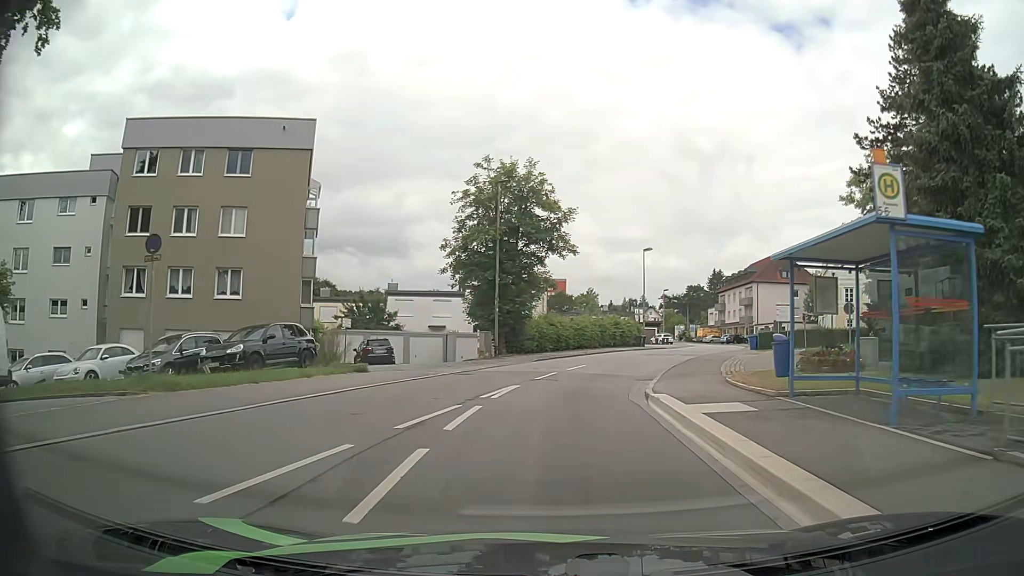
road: residential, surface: asphalt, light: Day
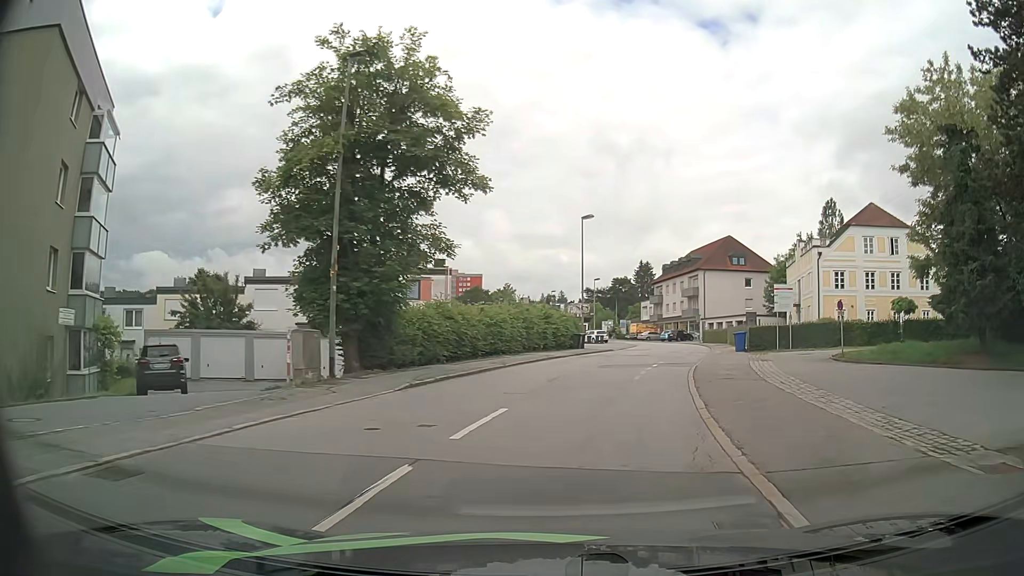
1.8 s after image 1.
(+0.5, +15.1) m; +6°
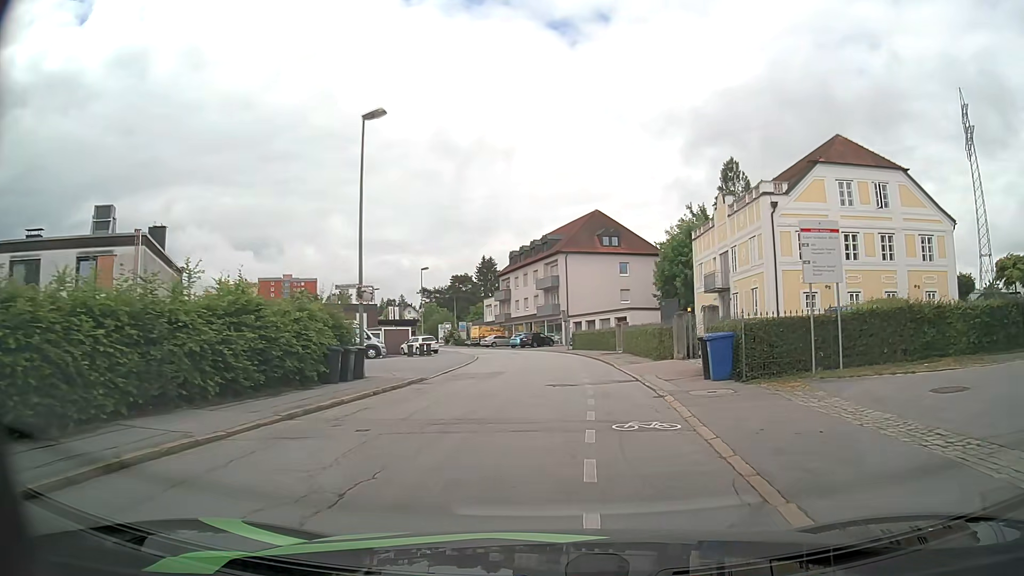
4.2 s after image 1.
(+2.7, +21.4) m; +13°
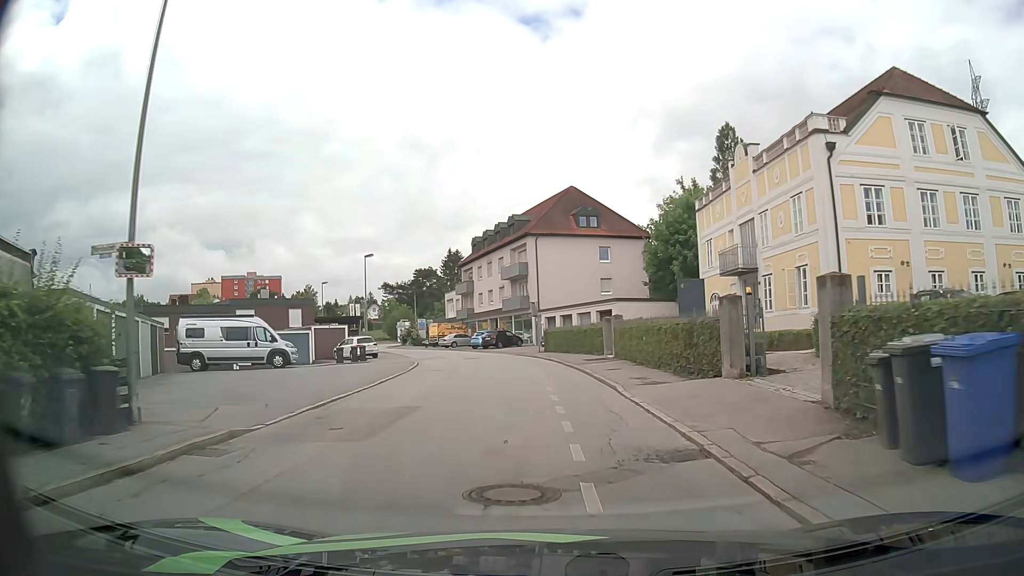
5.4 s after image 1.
(+0.4, +10.7) m; +3°
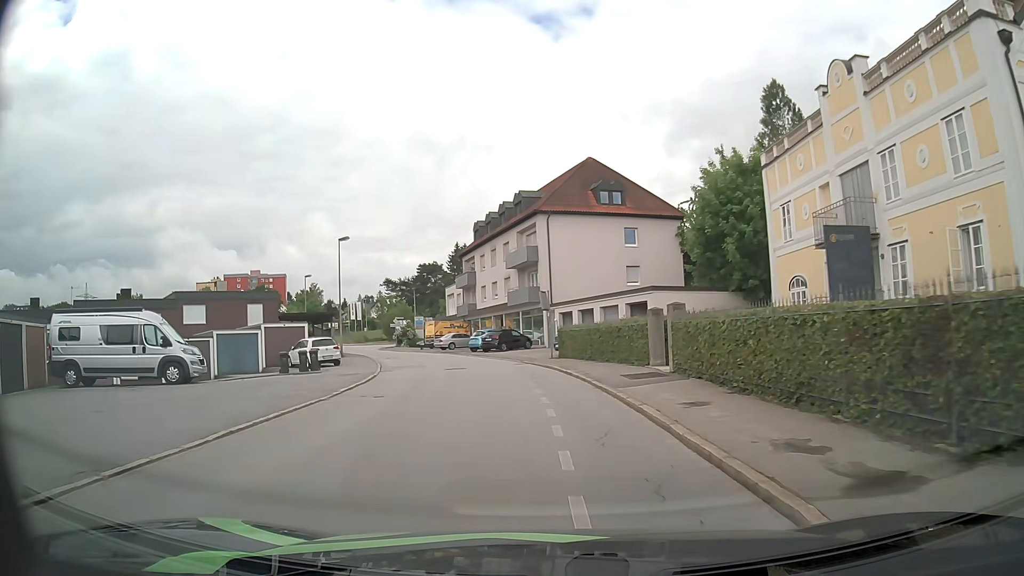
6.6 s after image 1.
(-0.1, +10.6) m; -2°
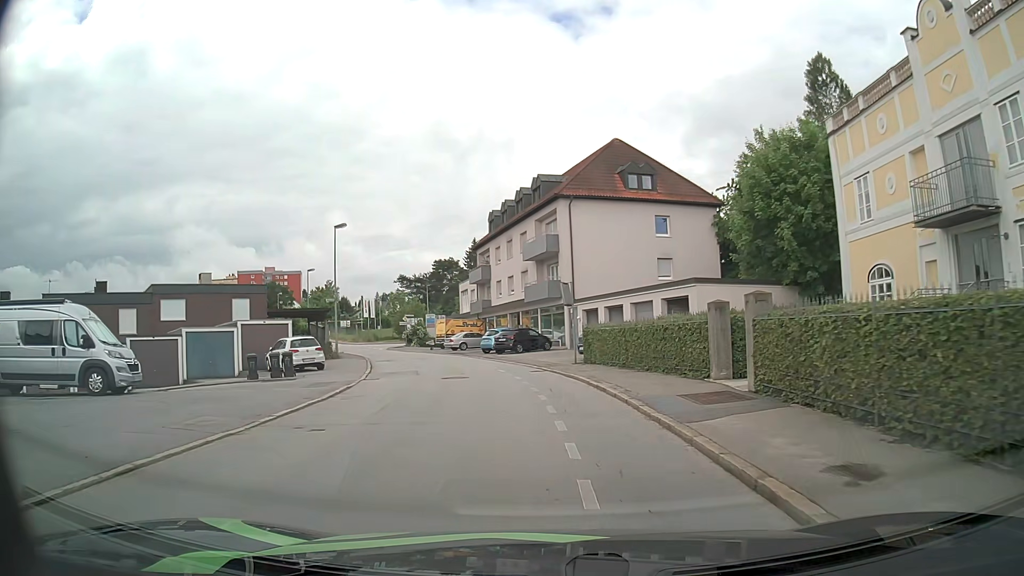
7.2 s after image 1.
(0.0, +5.3) m; -1°
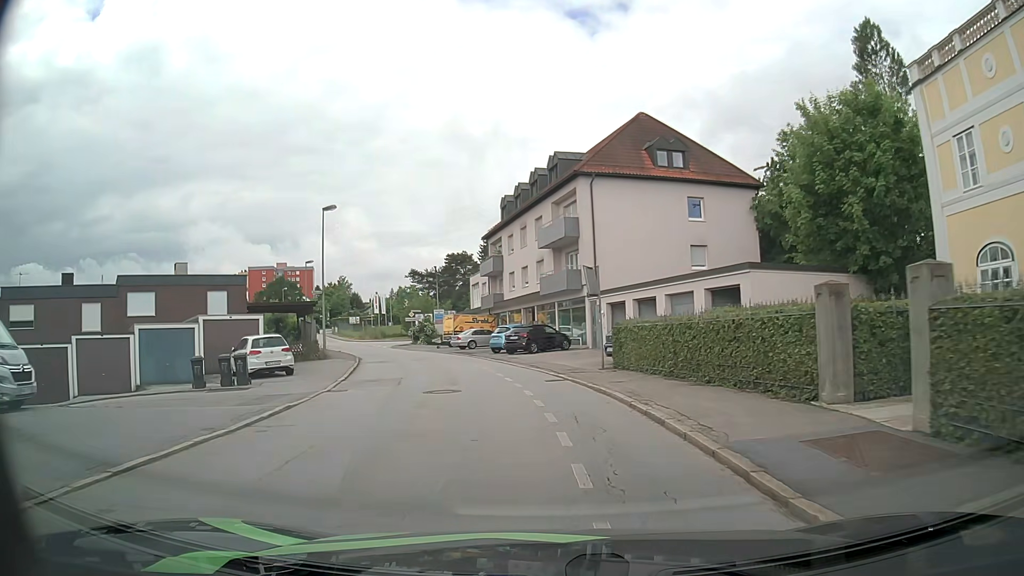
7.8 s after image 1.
(0.0, +5.4) m; -1°
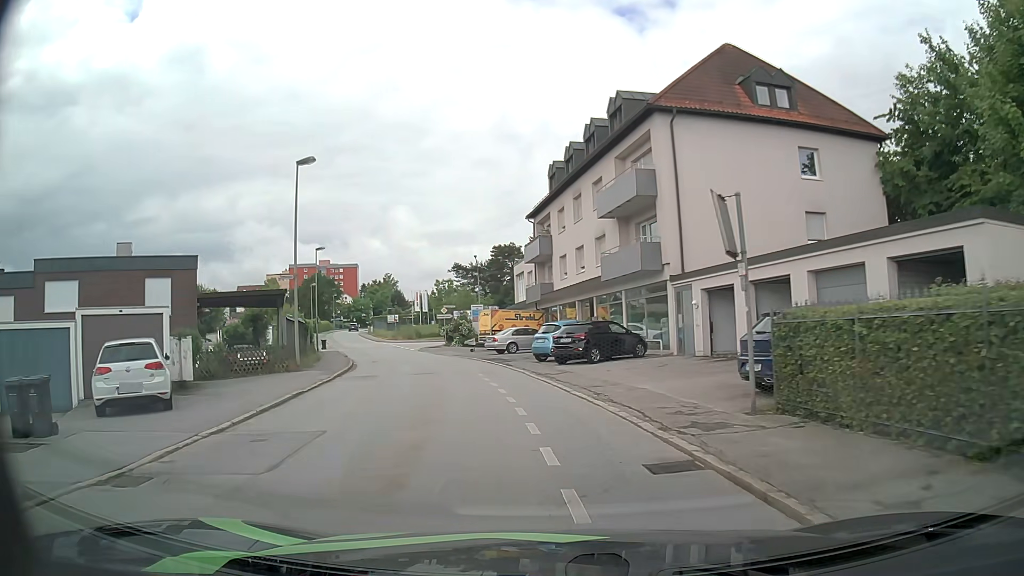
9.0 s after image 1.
(-0.4, +11.0) m; -4°
(-1, +10) (-2, +20) (-4, +30) (-7, +39) (-10, +49) (-14, +58) (-17, +67) (-21, +77) (-25, +86) (-28, +95) m
